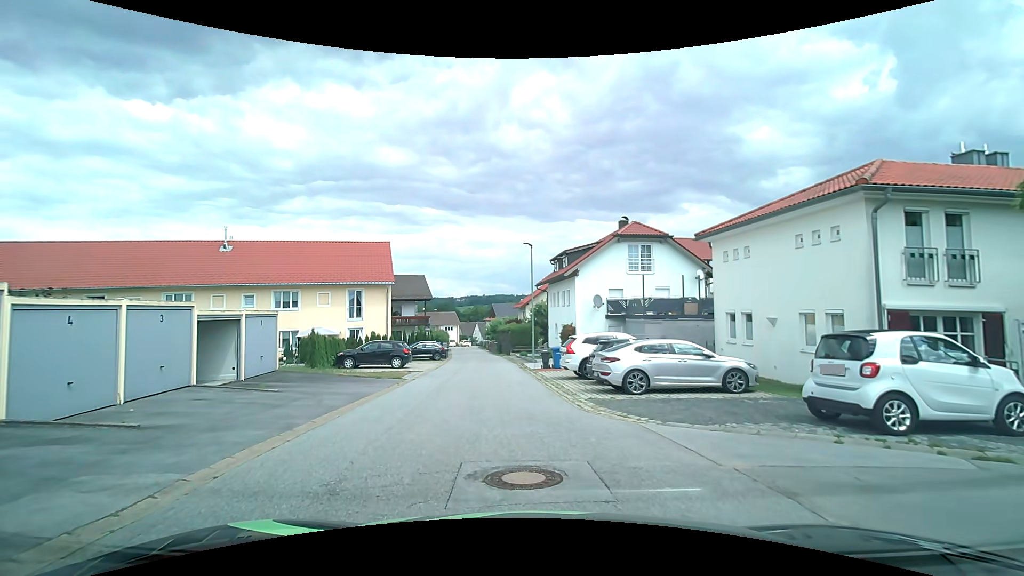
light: Day
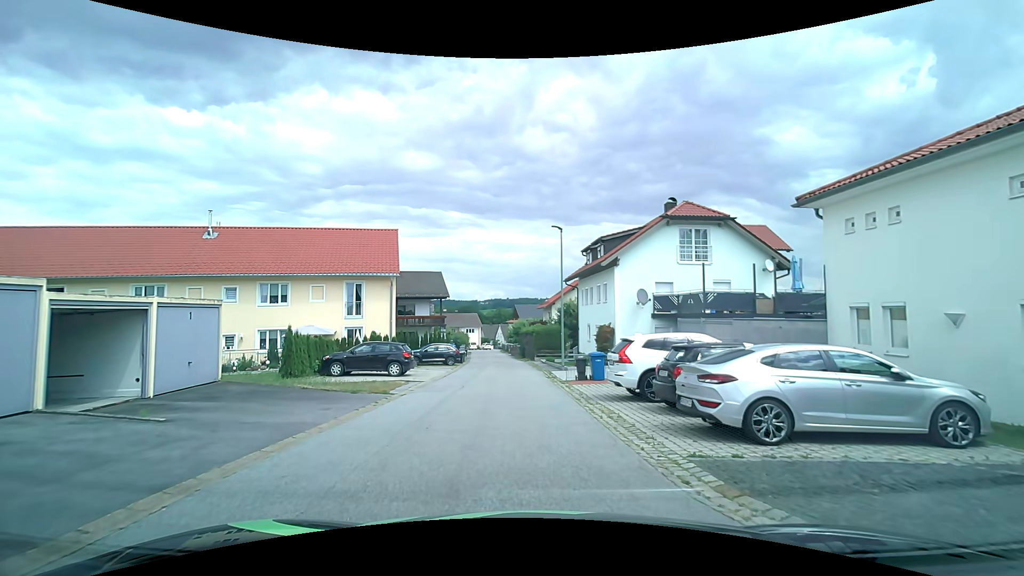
(-0.3, +5.8) m; -4°
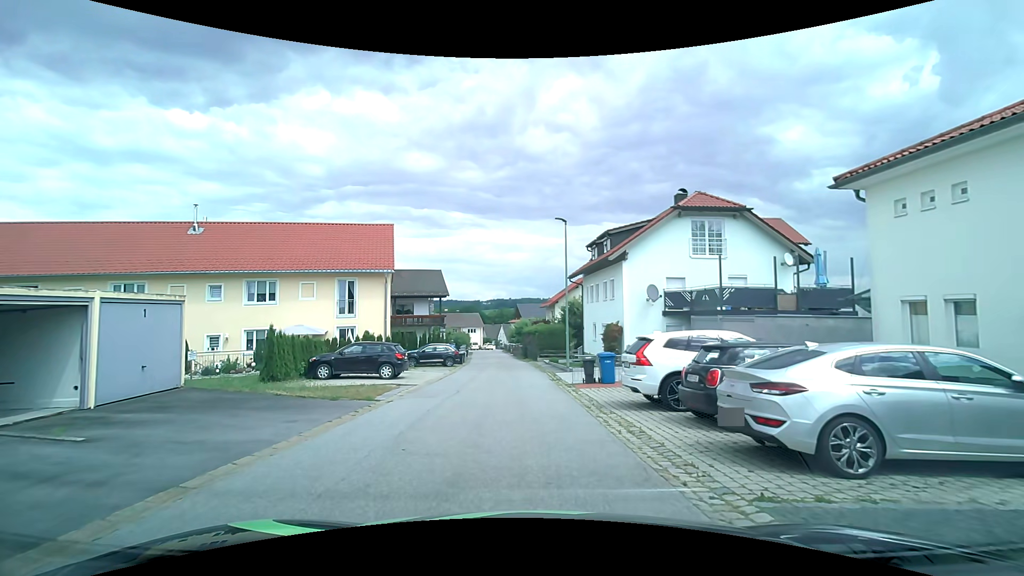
(0.0, +1.8) m; +1°
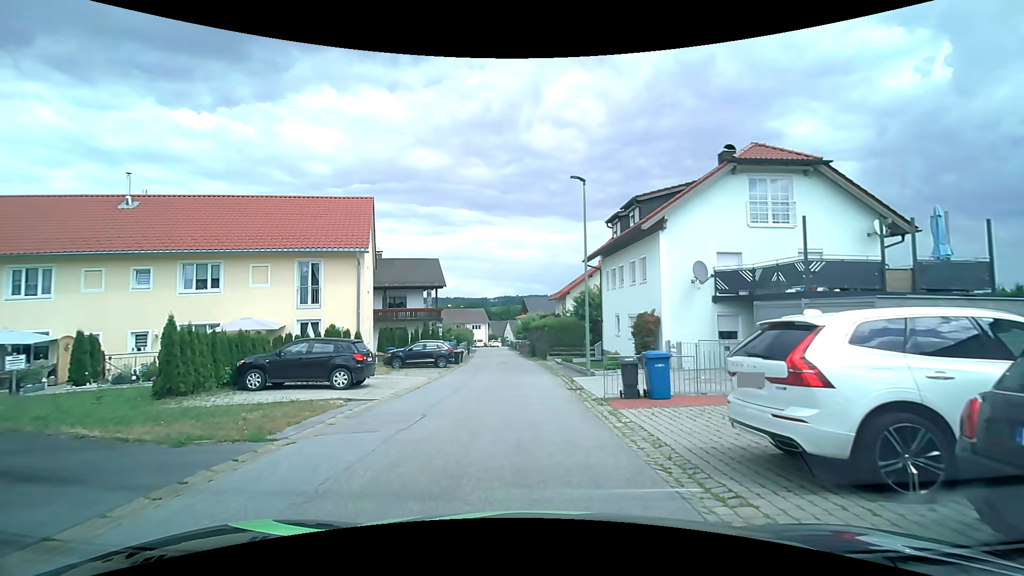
(-0.1, +6.1) m; -1°
